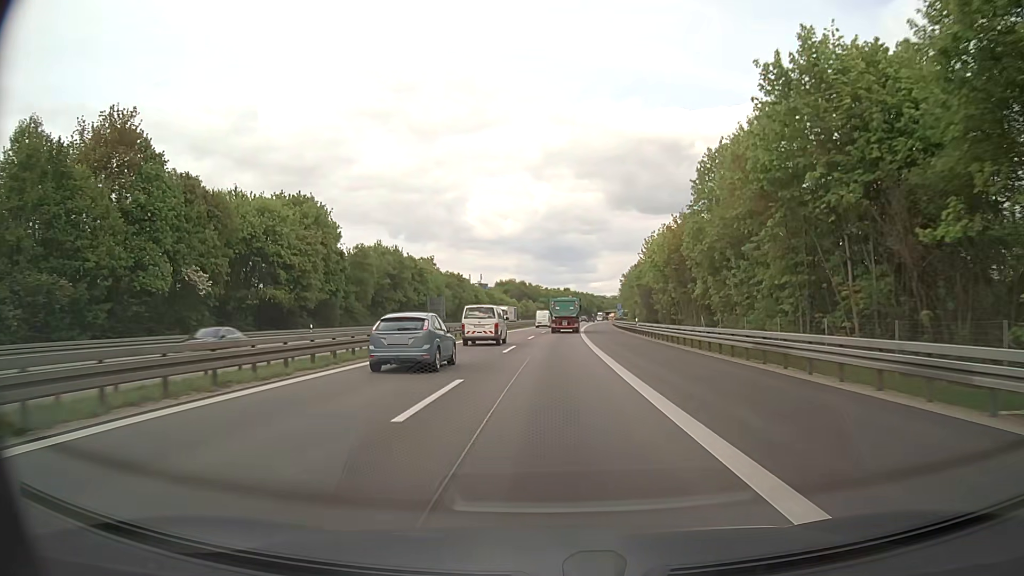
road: motorway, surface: asphalt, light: Day
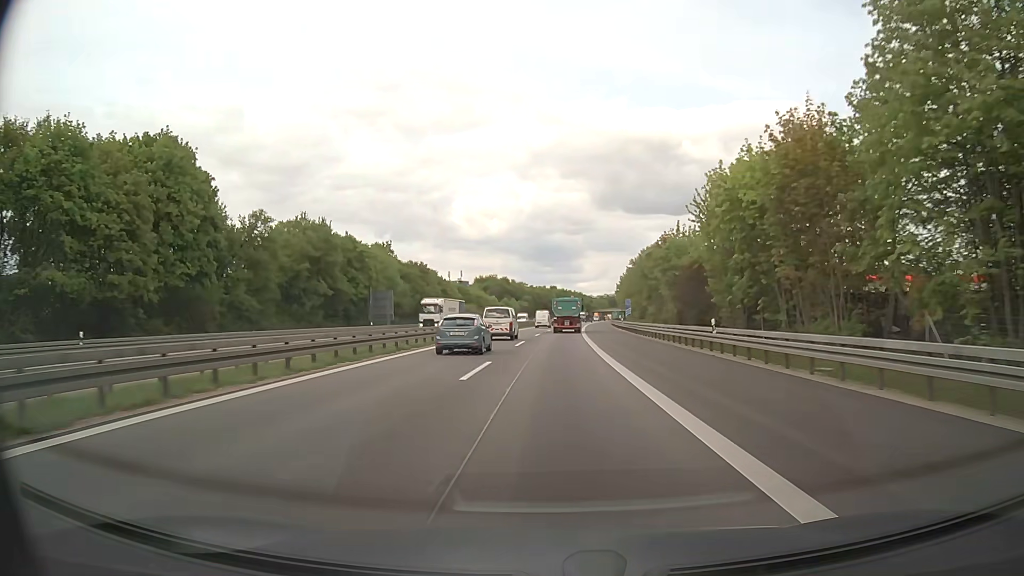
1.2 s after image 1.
(+0.2, +30.1) m; +1°
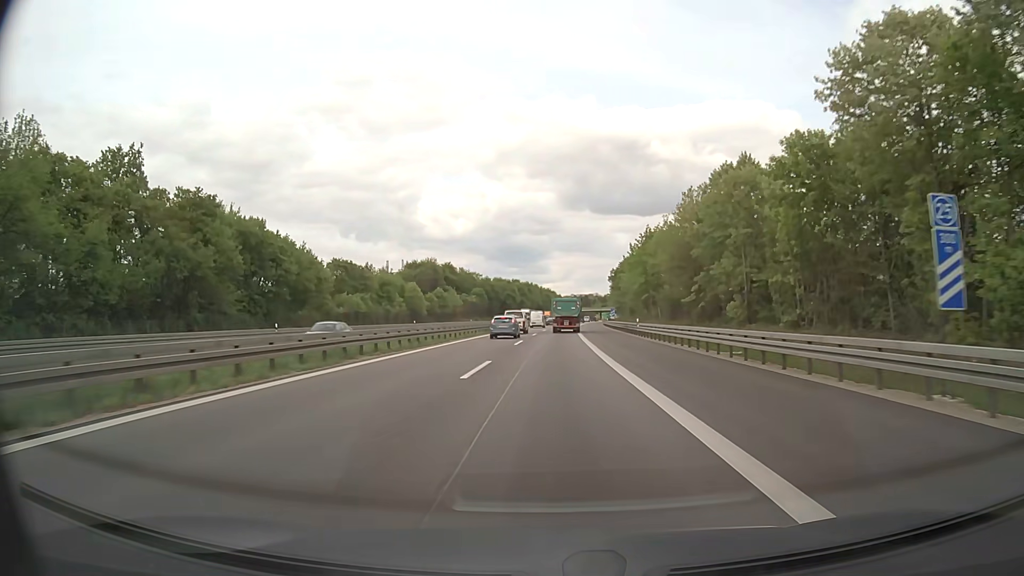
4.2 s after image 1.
(+2.1, +74.7) m; +3°
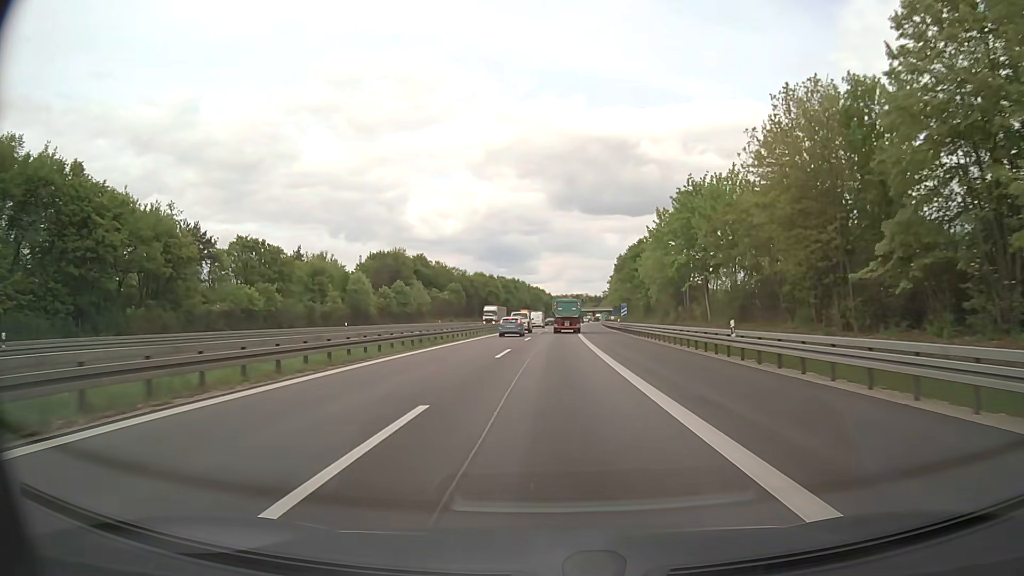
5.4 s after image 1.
(+0.3, +29.7) m; +1°
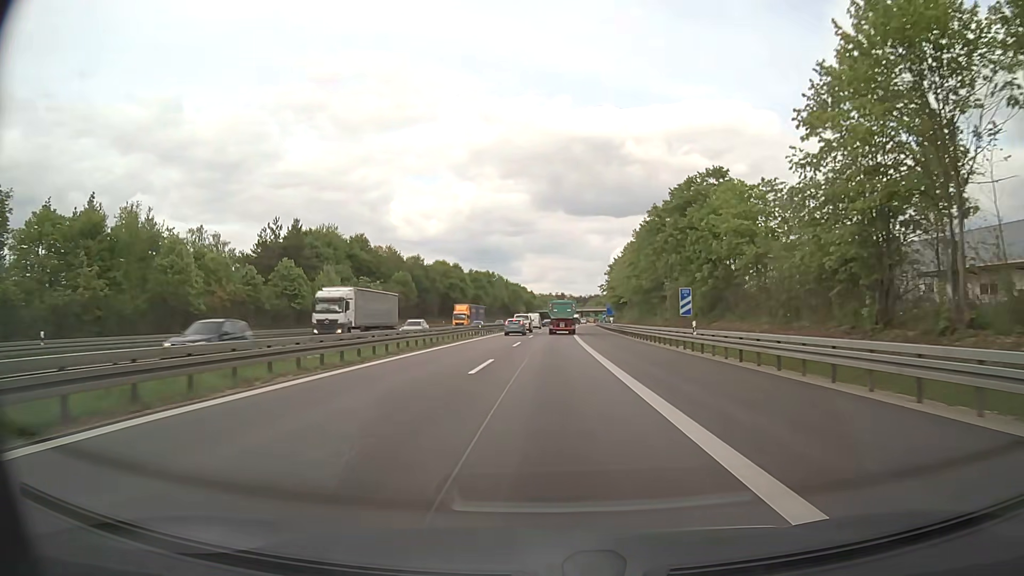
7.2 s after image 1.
(+0.6, +44.5) m; +1°
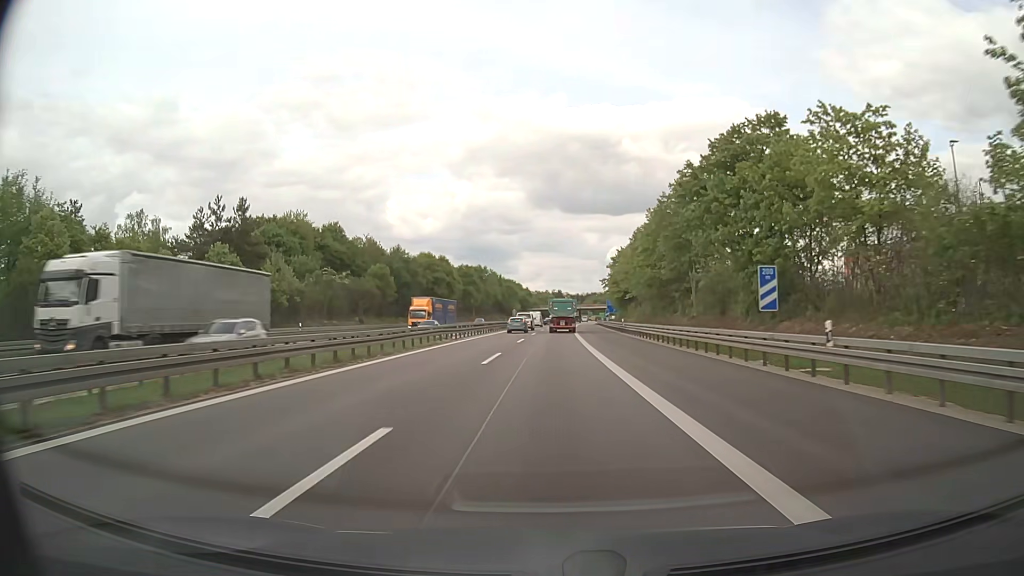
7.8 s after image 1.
(+0.1, +15.0) m; 0°
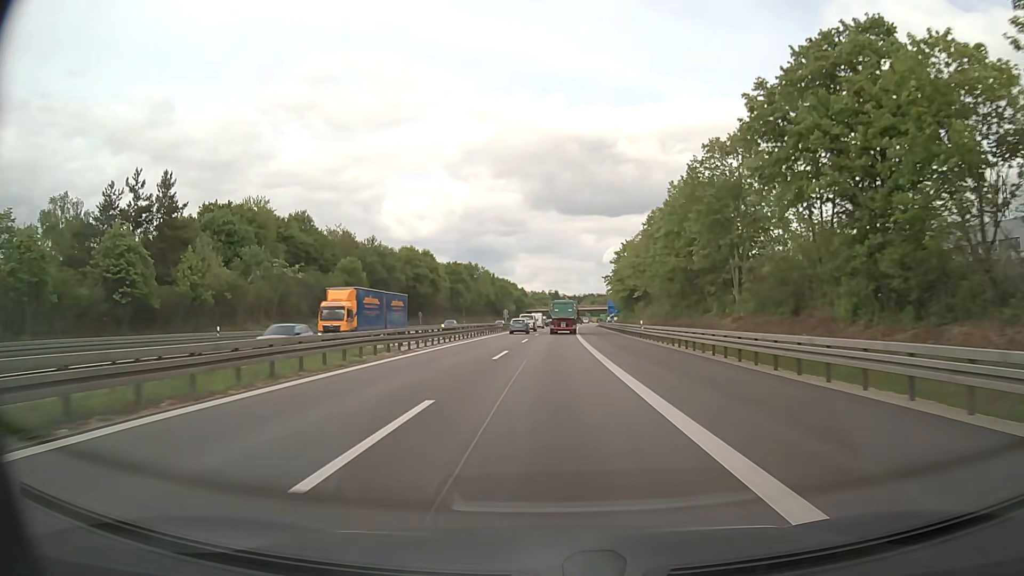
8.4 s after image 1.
(0.0, +15.1) m; 0°
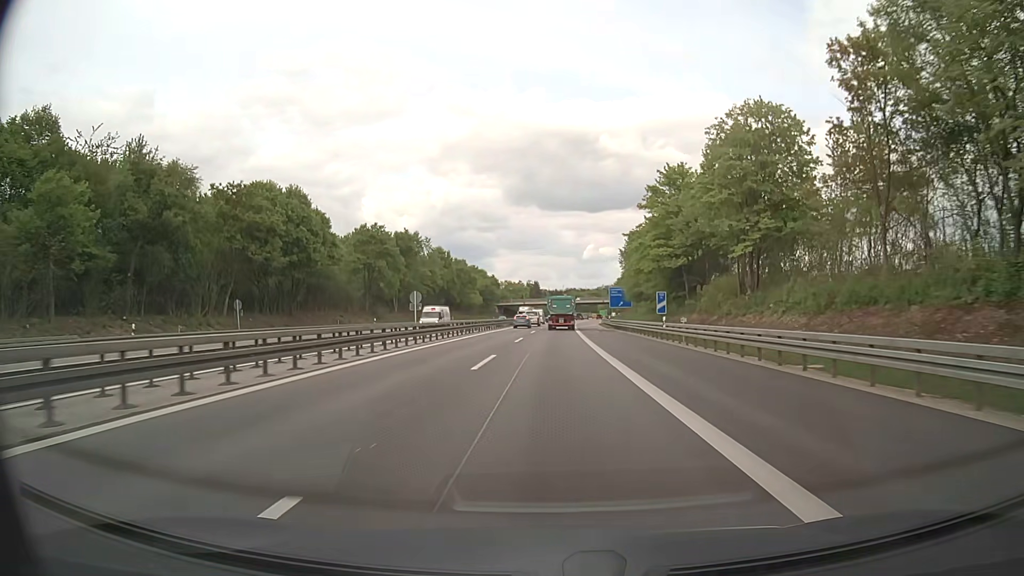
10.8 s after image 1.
(+0.8, +60.4) m; +2°
(0, +10) (0, +20) (0, +30) (0, +40) (0, +50) (+1, +60) (+1, +70) (+1, +80) (+2, +90) (+3, +100) m
